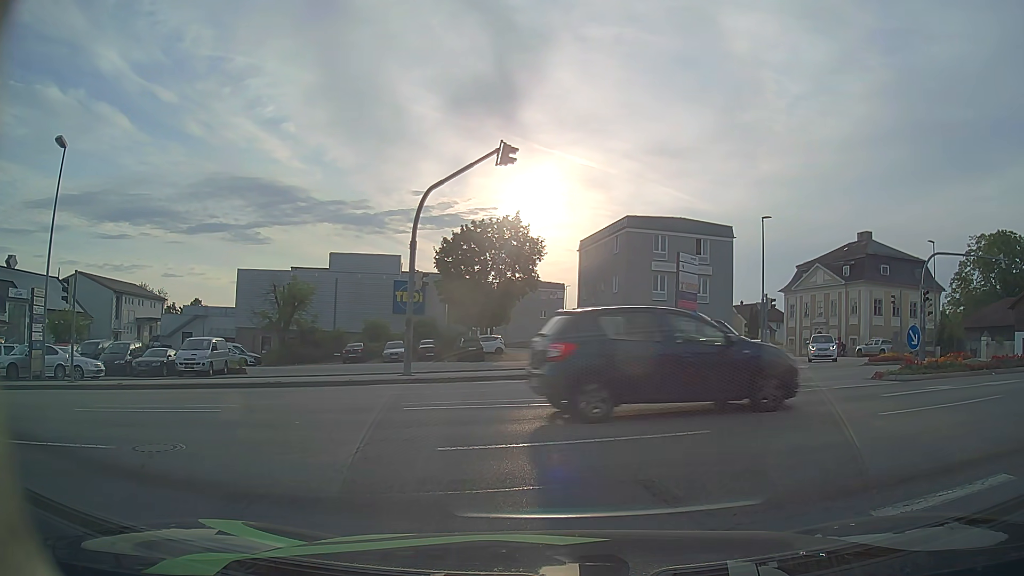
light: Day
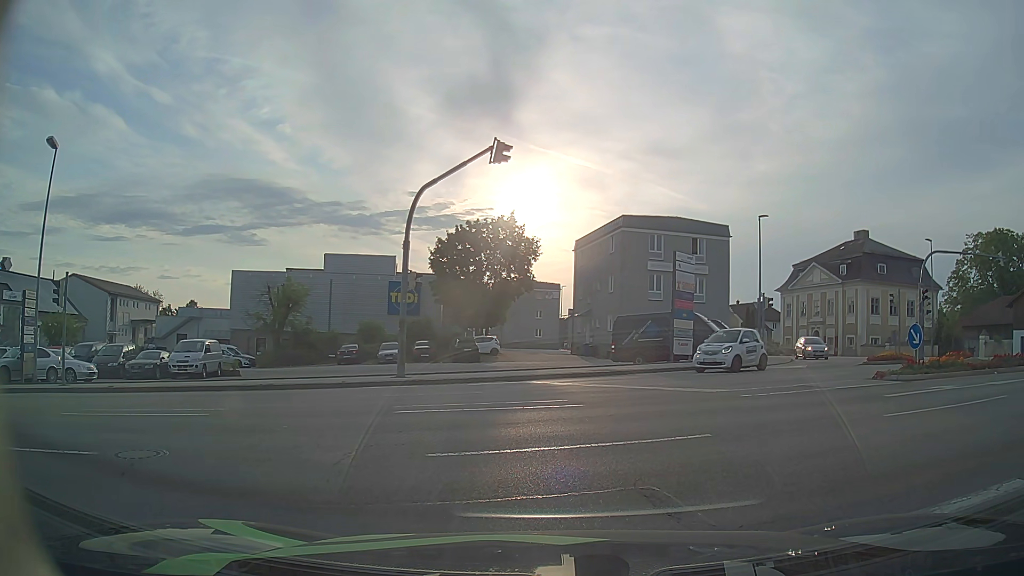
(0.0, +0.3) m; 0°
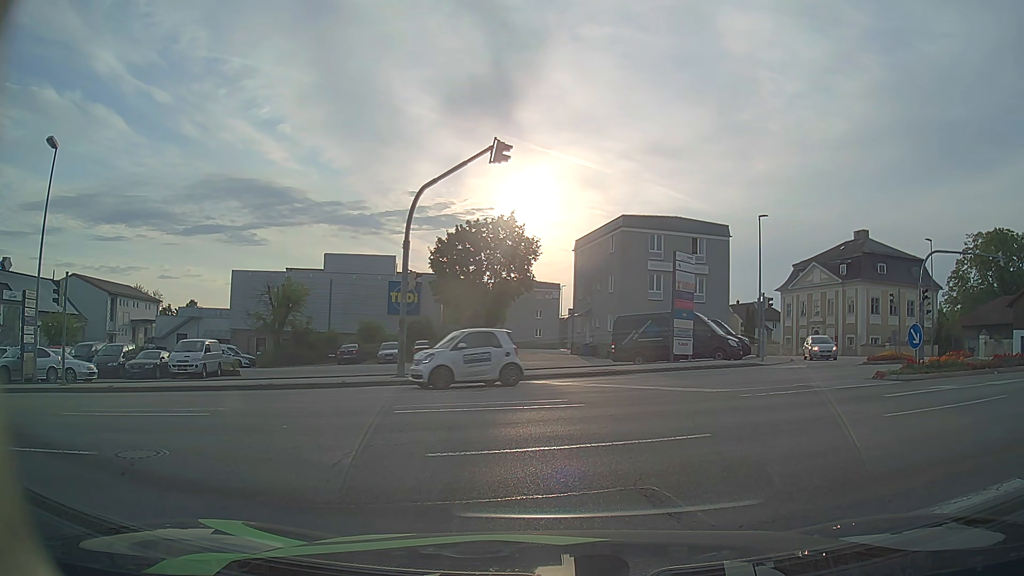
(0.0, 0.0) m; 0°
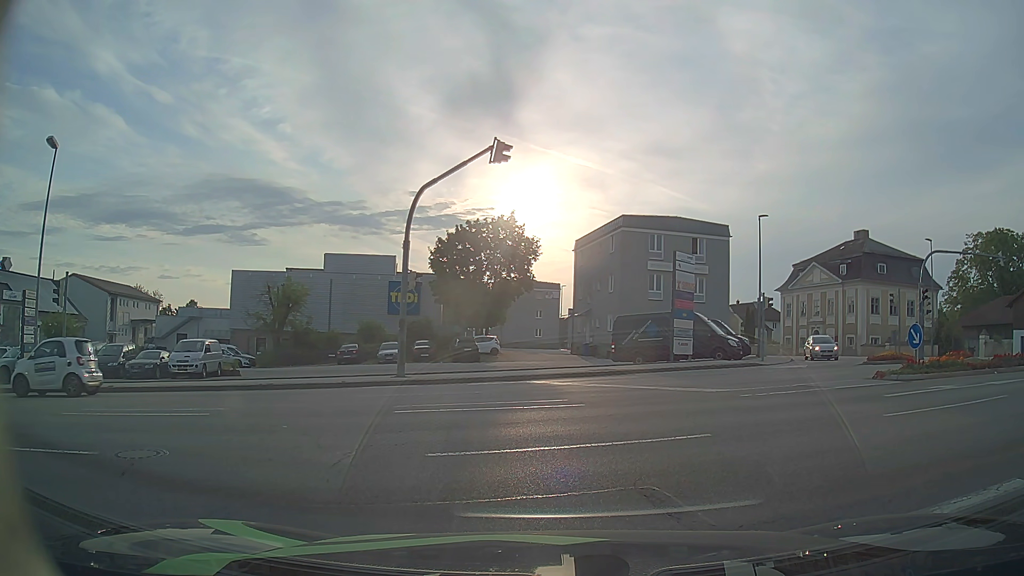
(0.0, 0.0) m; 0°
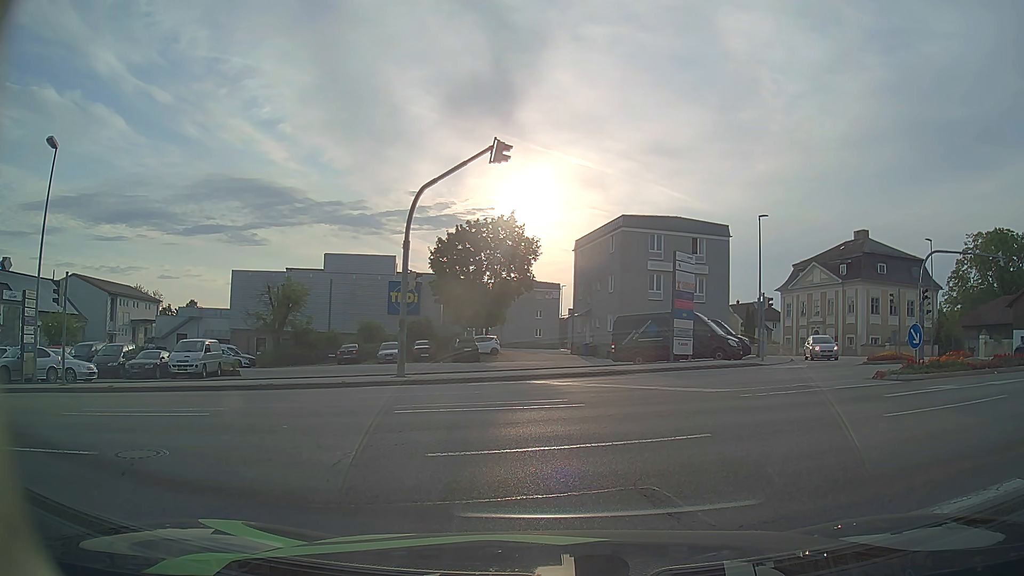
(0.0, 0.0) m; 0°
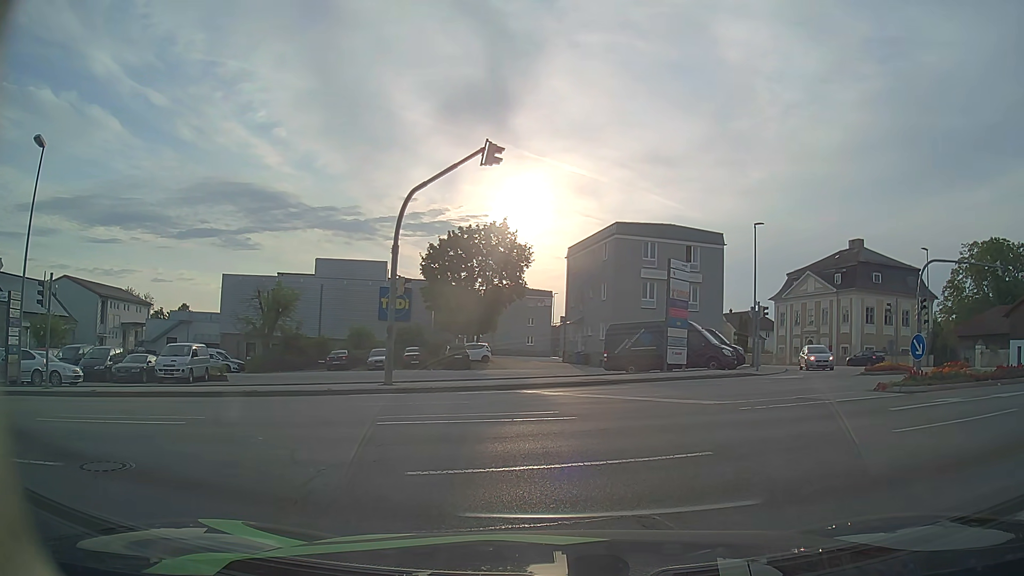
(0.0, +0.6) m; 0°
